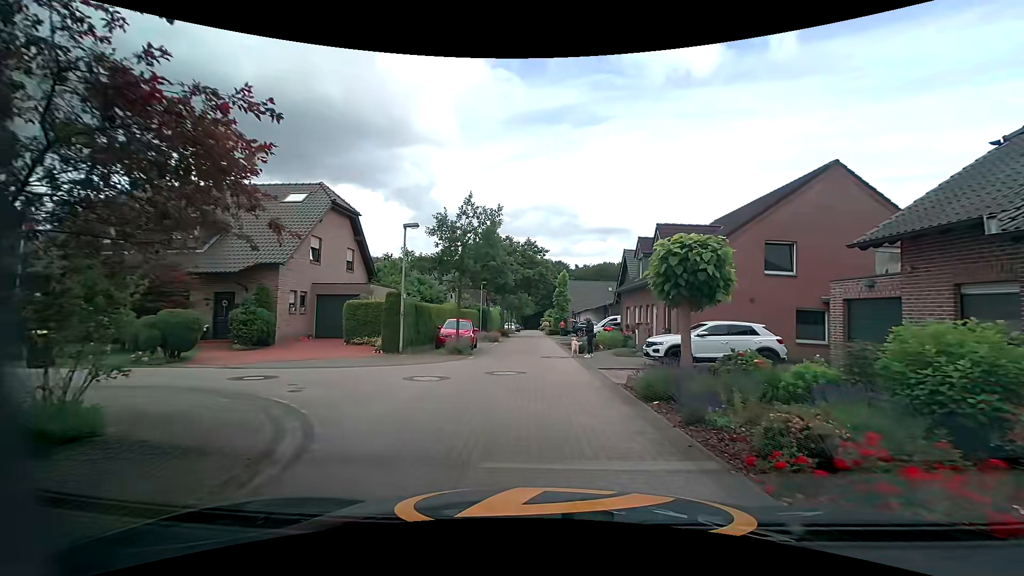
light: Day
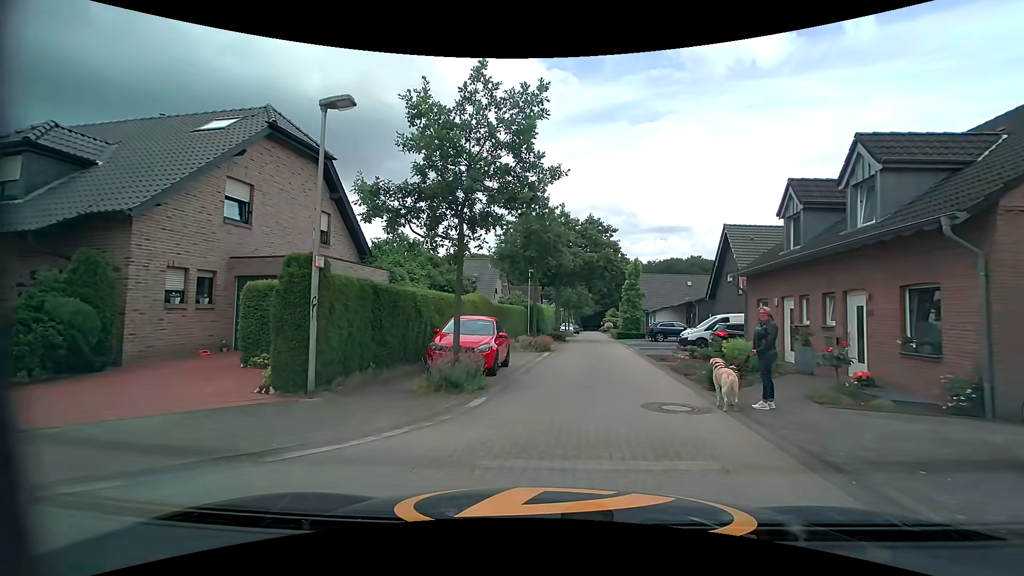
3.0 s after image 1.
(-0.5, +11.1) m; -6°
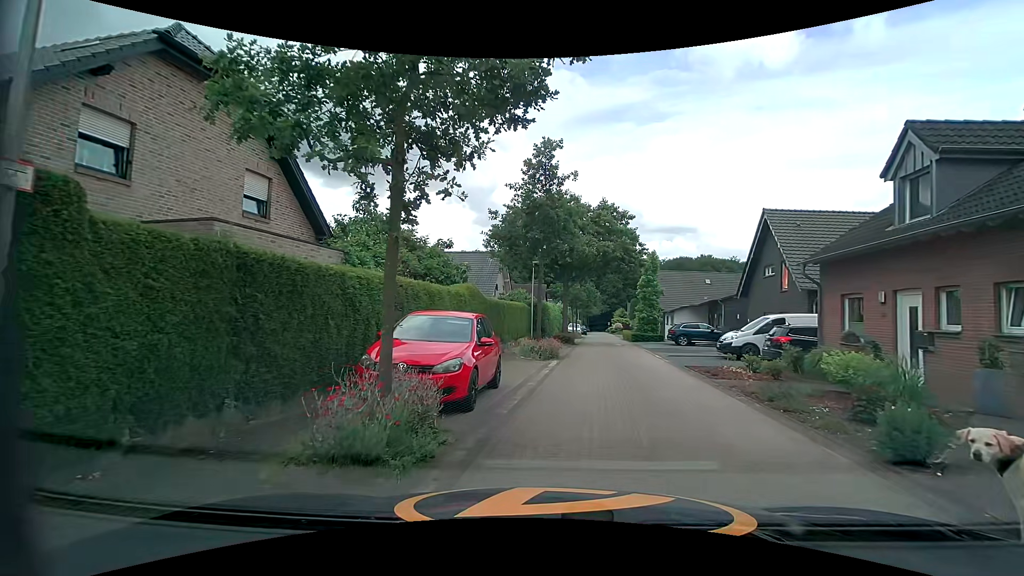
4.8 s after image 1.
(-0.1, +5.0) m; -2°
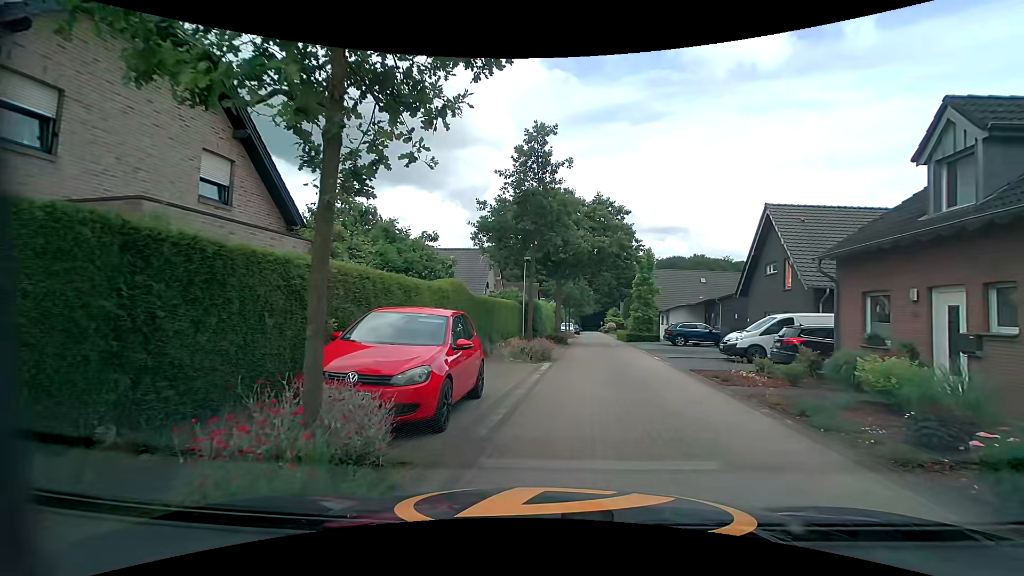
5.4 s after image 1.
(0.0, +1.5) m; +1°
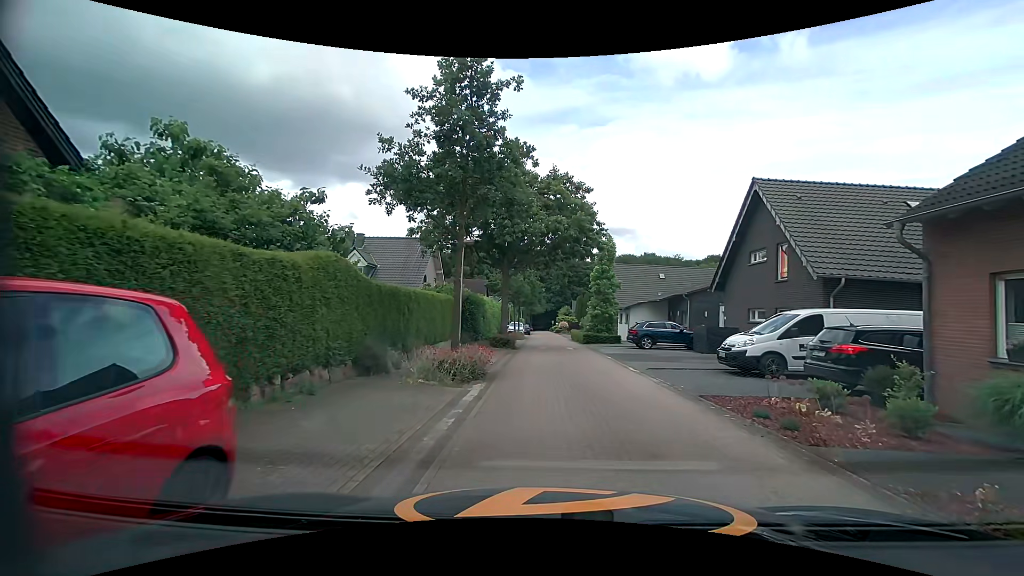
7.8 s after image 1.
(+0.4, +6.0) m; +6°
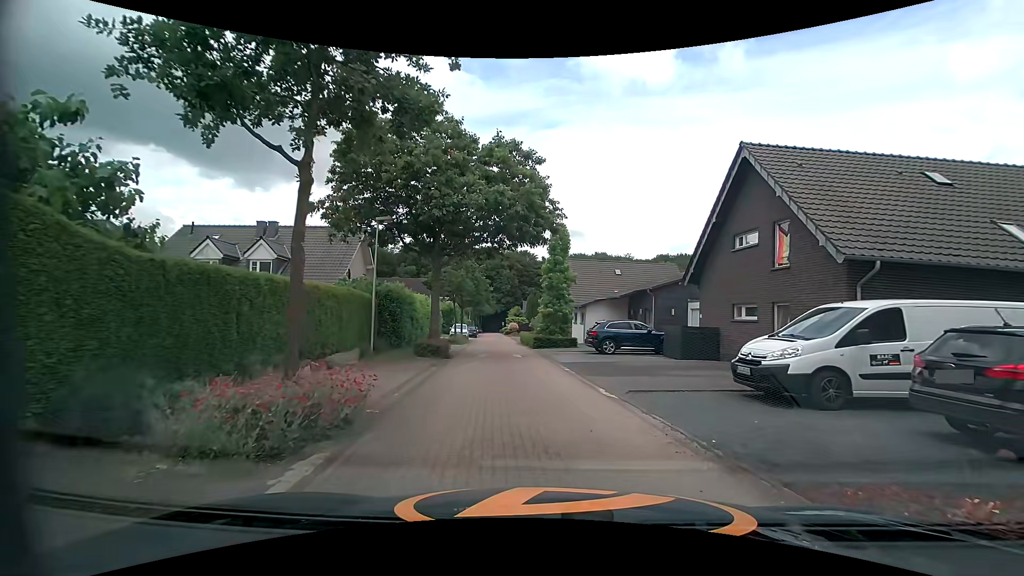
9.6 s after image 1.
(+0.3, +5.6) m; +5°
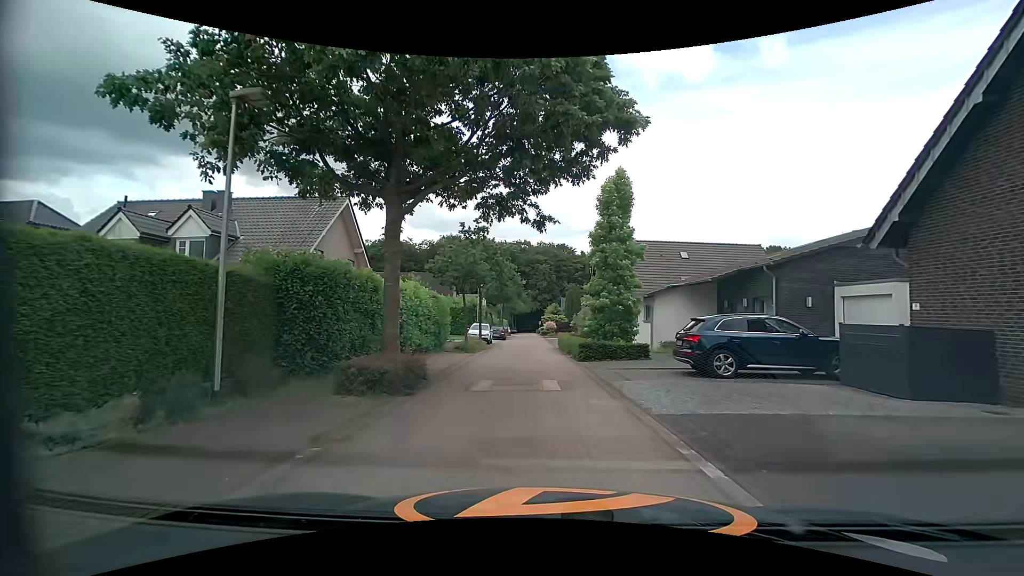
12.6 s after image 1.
(-0.3, +10.6) m; -5°
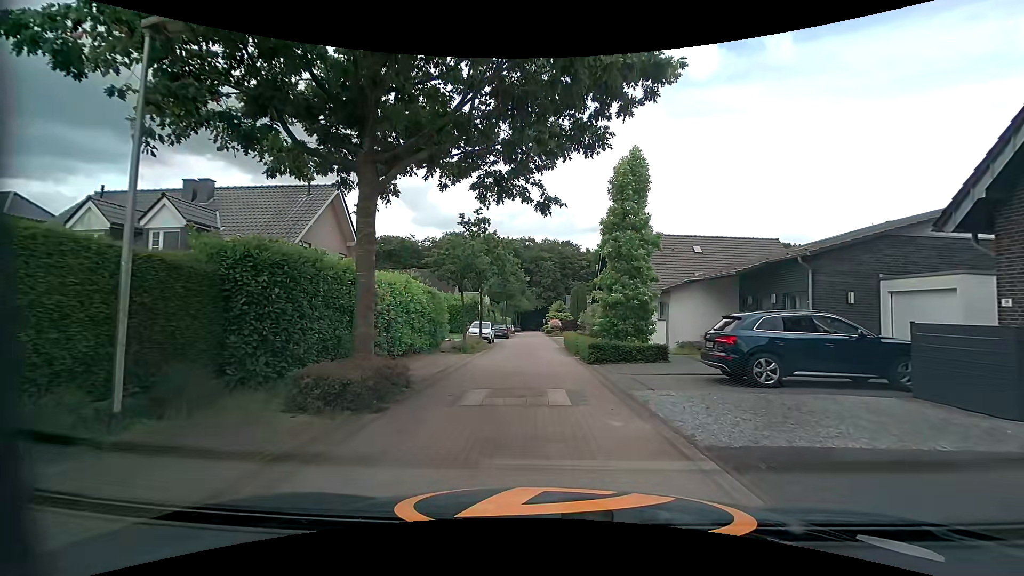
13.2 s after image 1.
(0.0, +2.0) m; 0°
